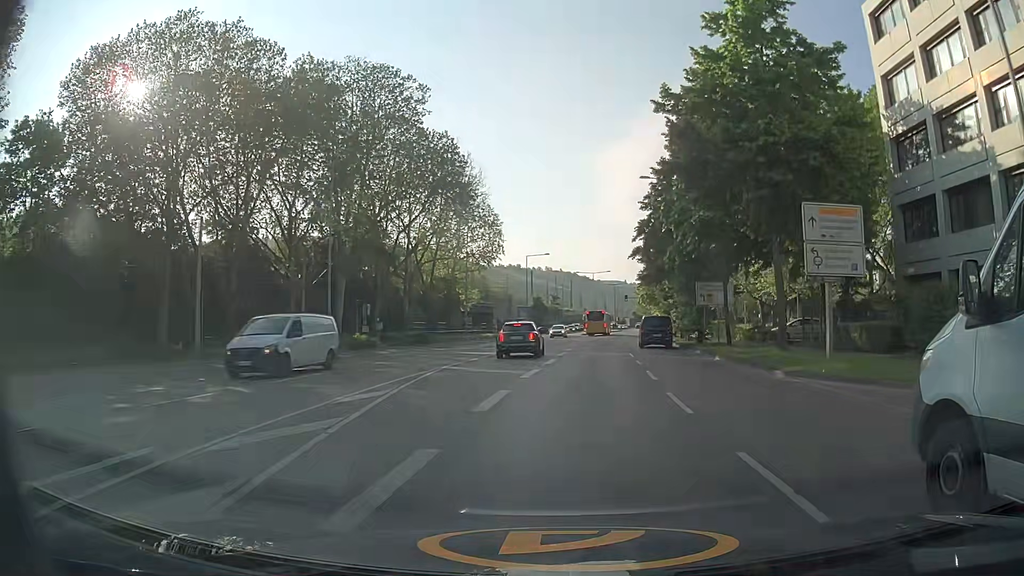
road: secondary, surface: asphalt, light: Day
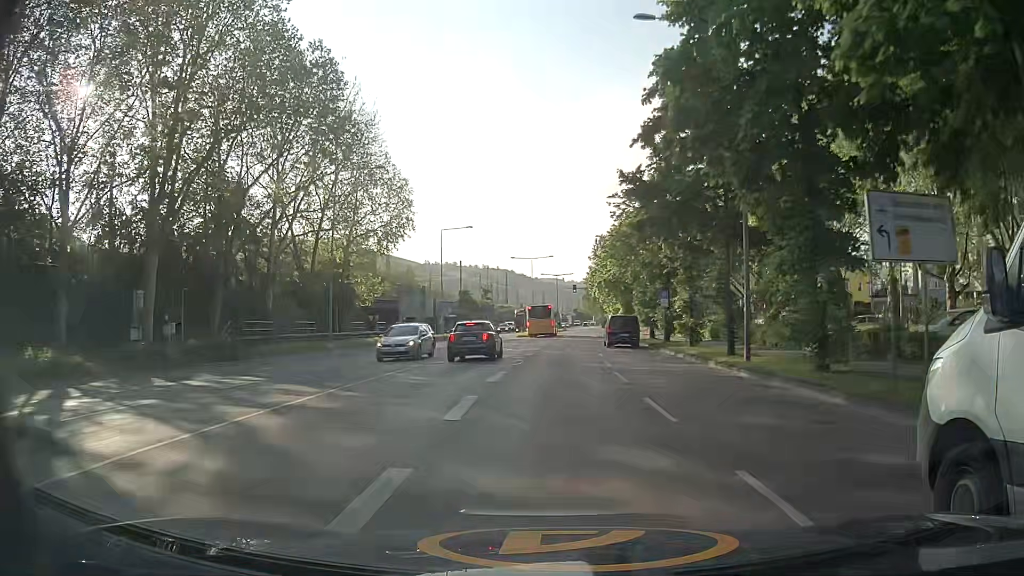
(+1.1, +25.5) m; +5°
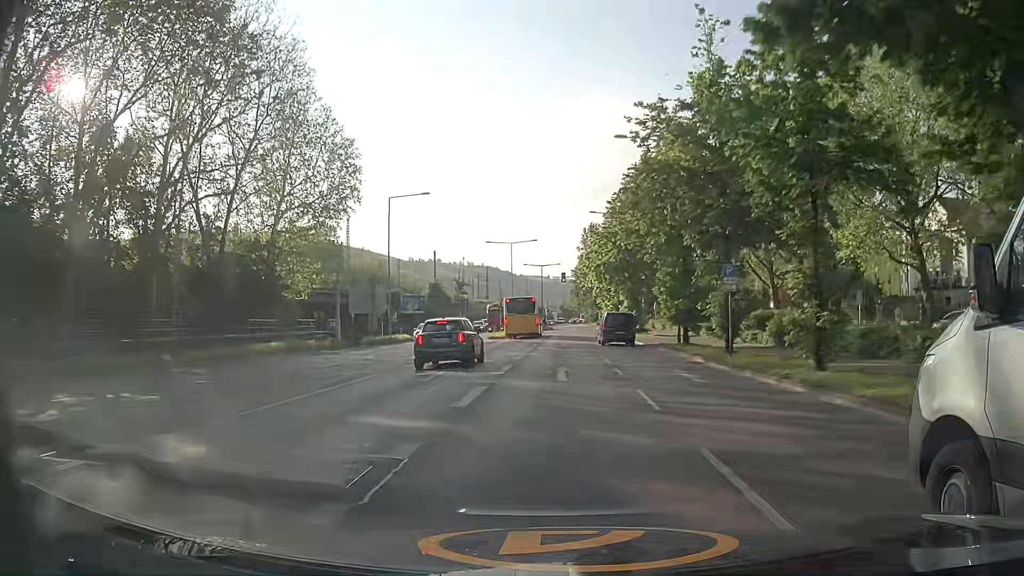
(+0.2, +17.3) m; +1°
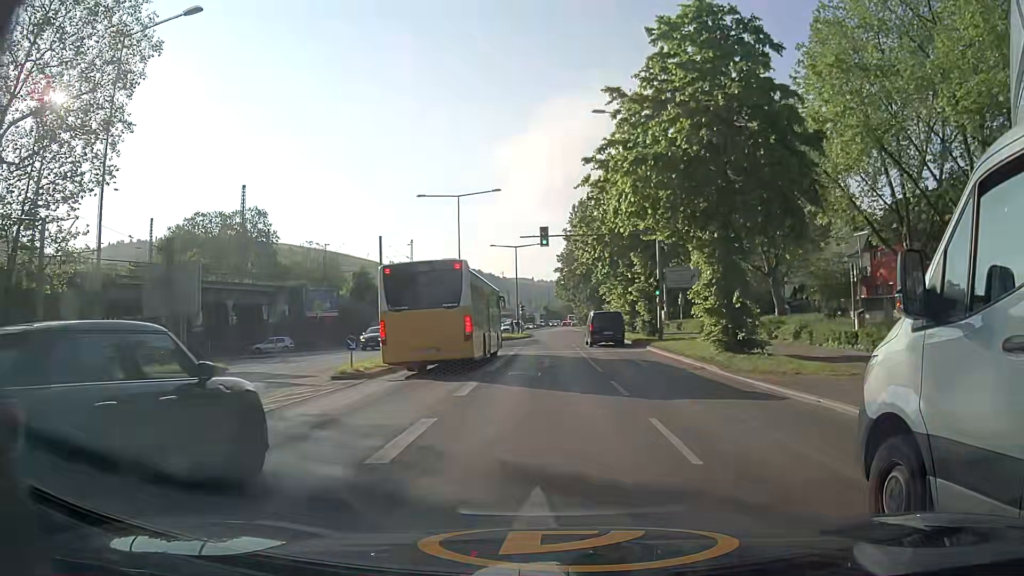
(+0.9, +34.6) m; +2°
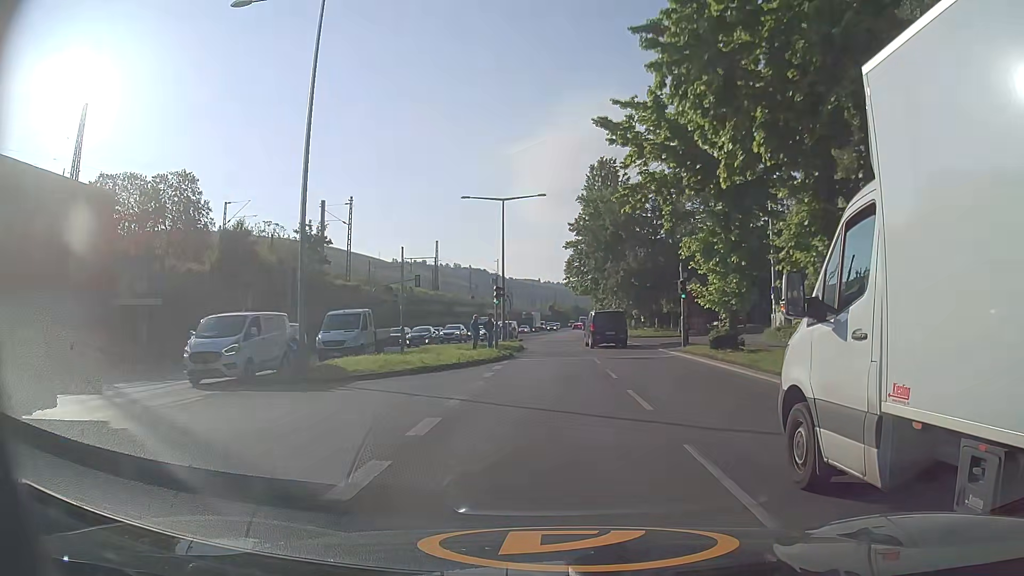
(-0.2, +34.2) m; 0°
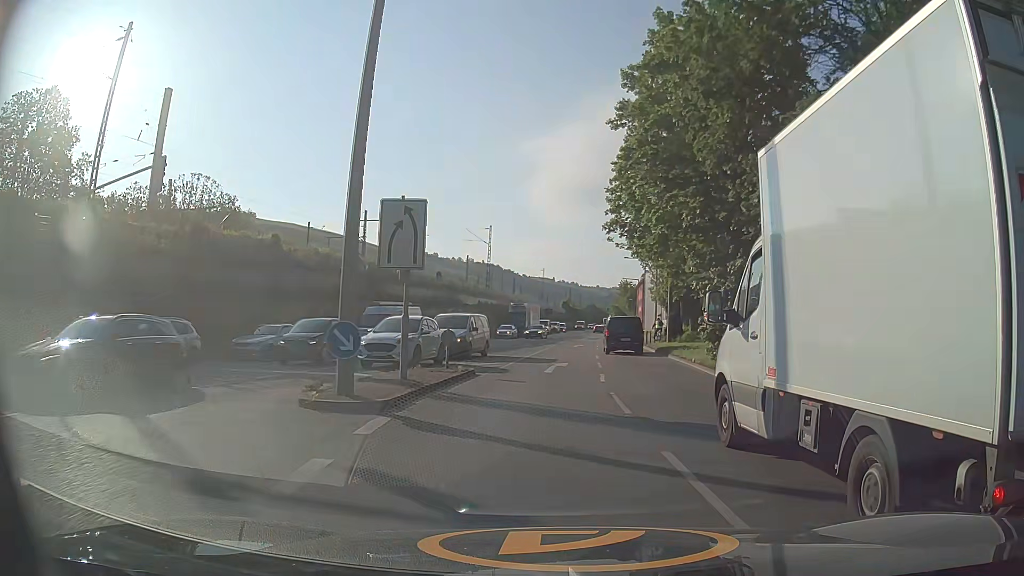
(-0.5, +41.3) m; -1°
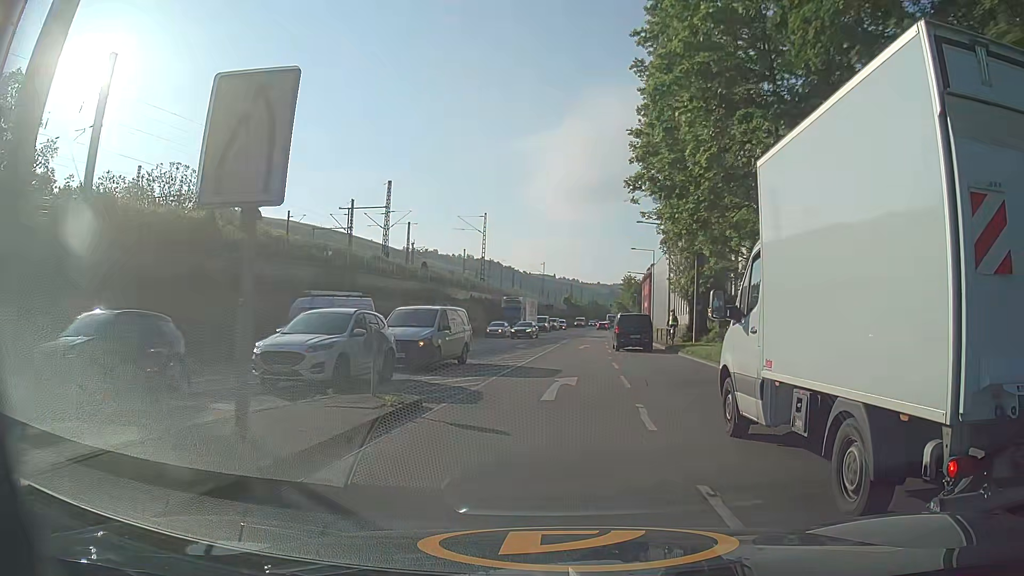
(-0.1, +7.8) m; -1°
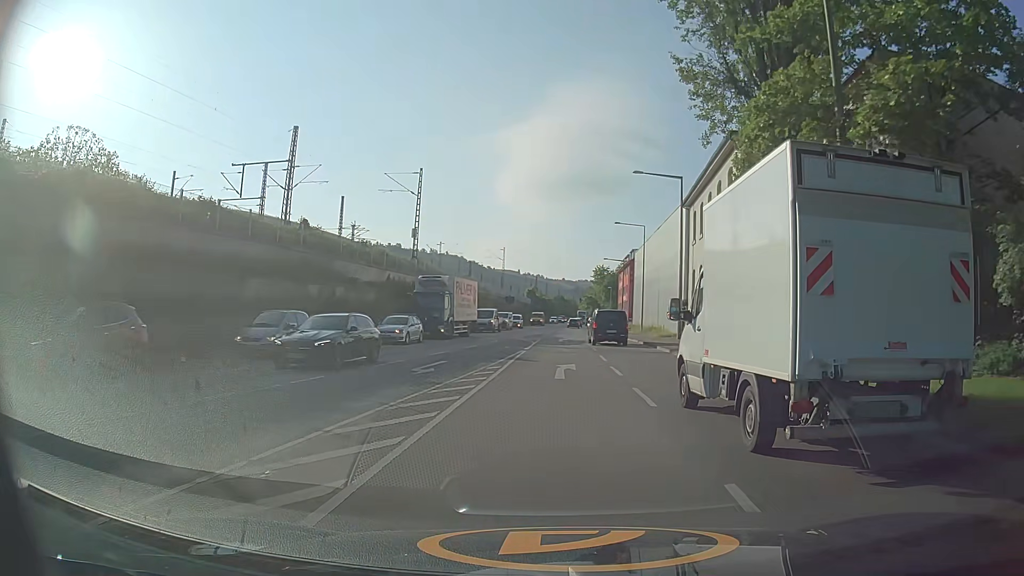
(+0.5, +21.6) m; +3°
(0, +10) (0, +20) (+1, +30) (+1, +40) (+1, +50) (+2, +60) (+2, +70) (+2, +80) (+3, +90) (+3, +100) m
